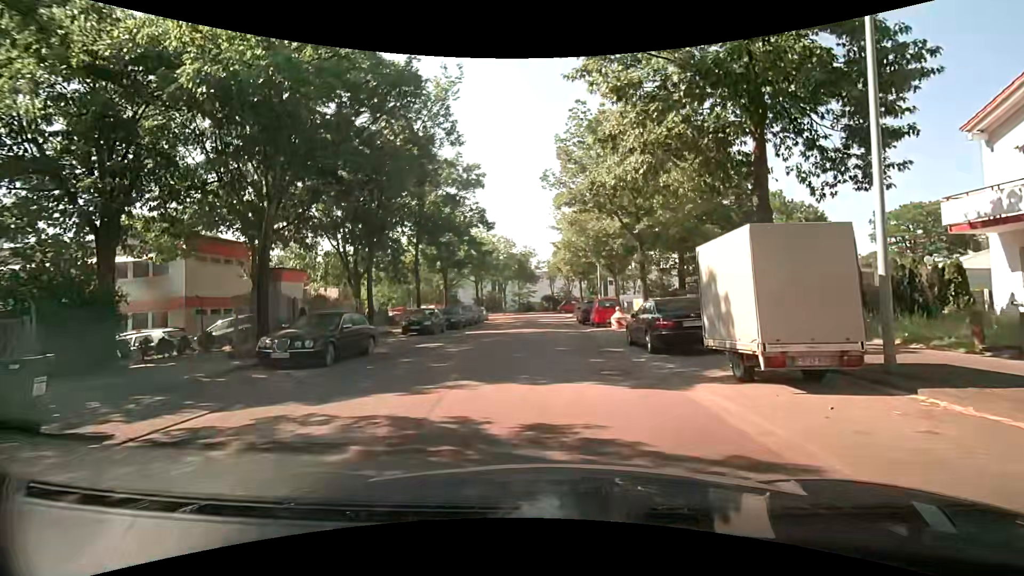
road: residential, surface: asphalt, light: Day
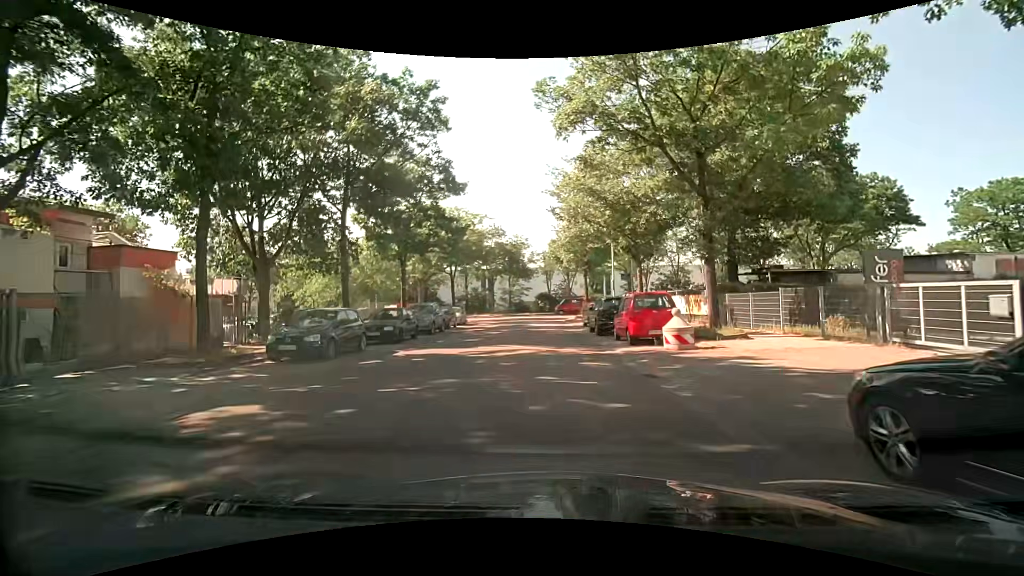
(+0.4, +12.4) m; +3°
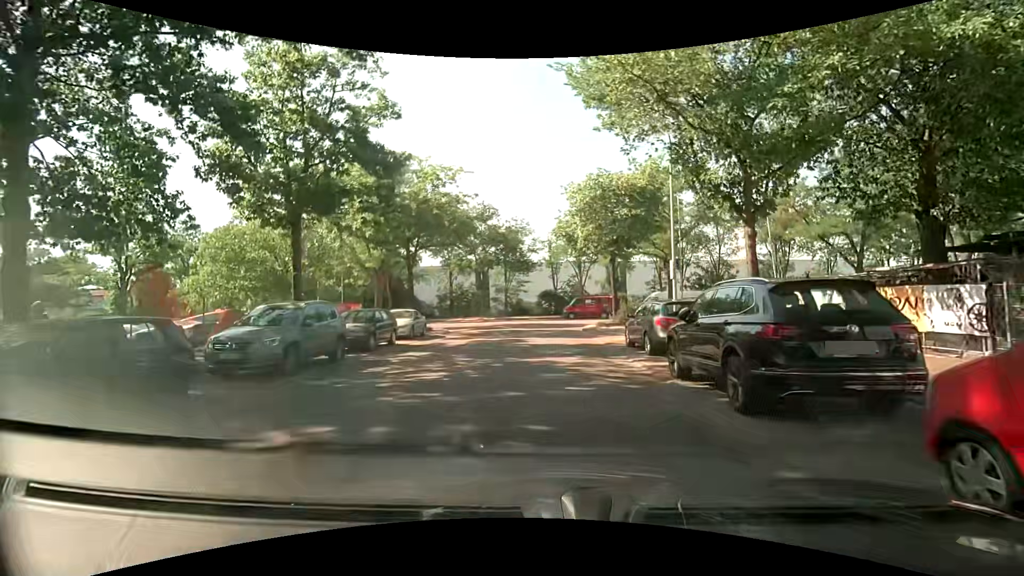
(-0.4, +15.0) m; -2°
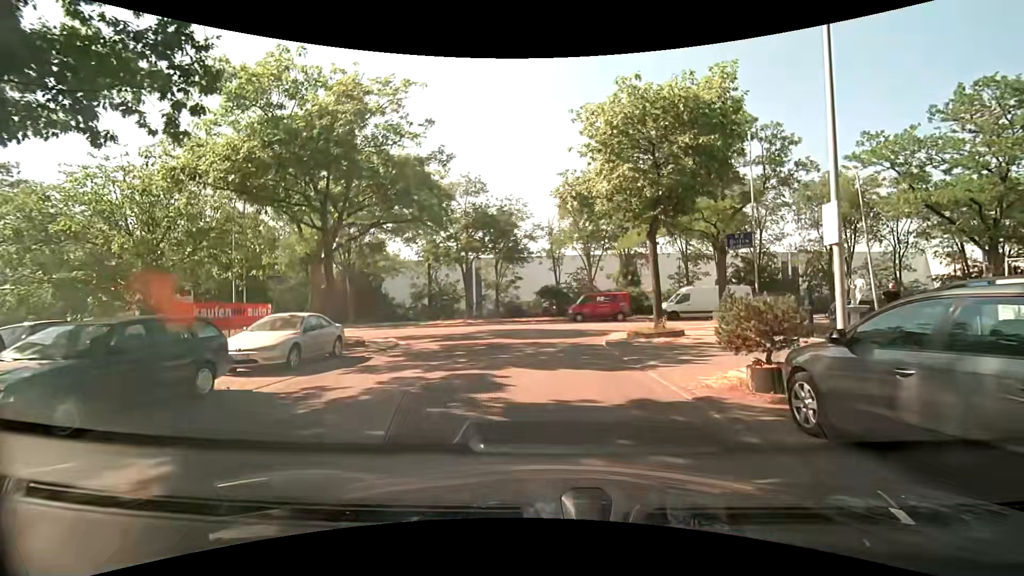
(+0.1, +10.8) m; +1°
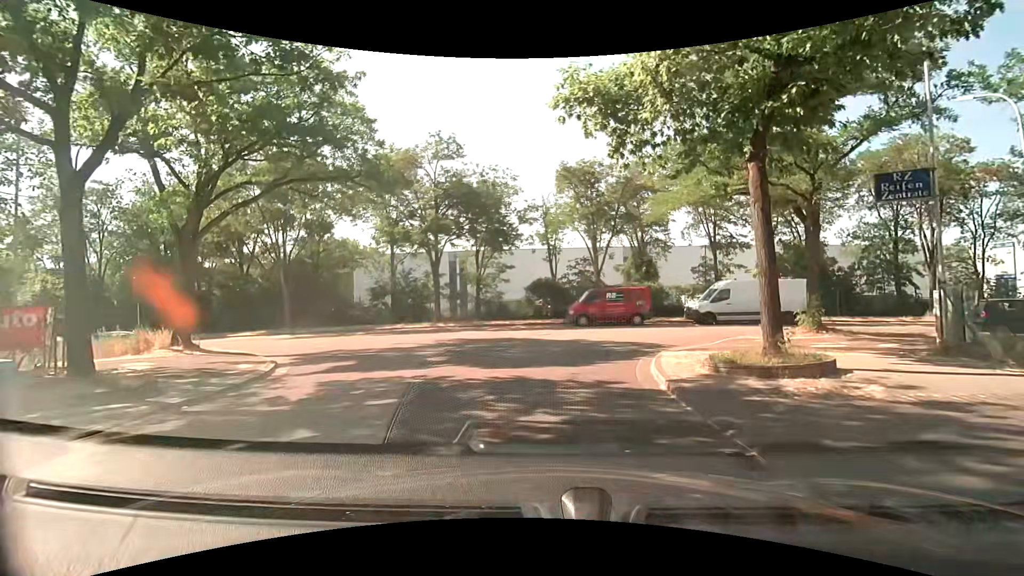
(-0.1, +9.5) m; 0°
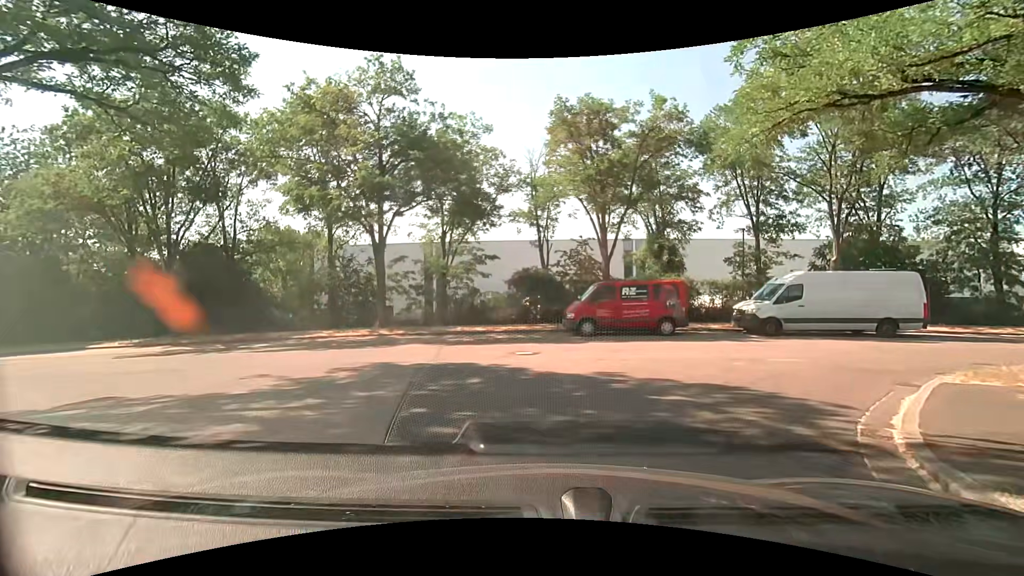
(0.0, +9.1) m; 0°
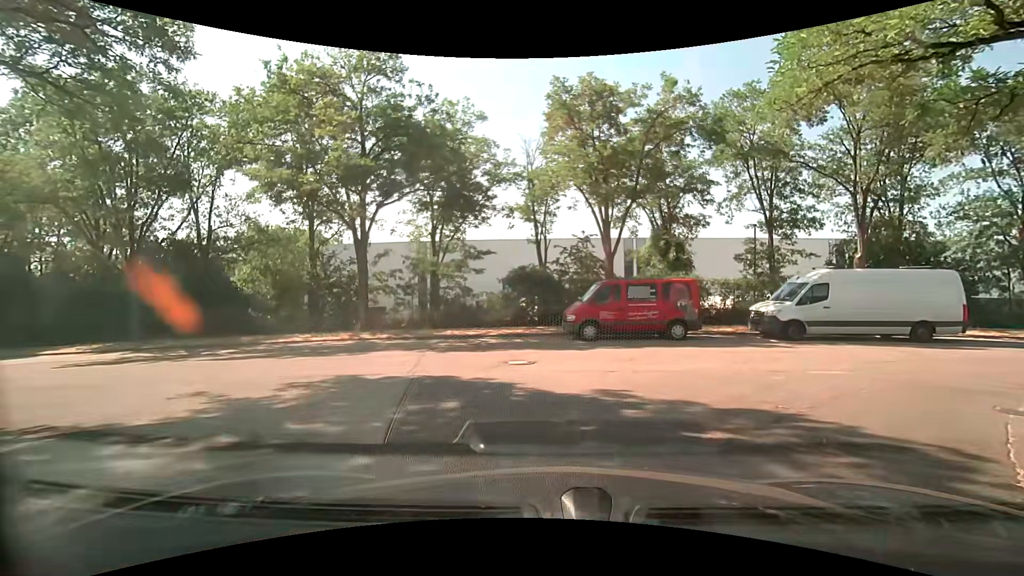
(0.0, +1.9) m; +2°
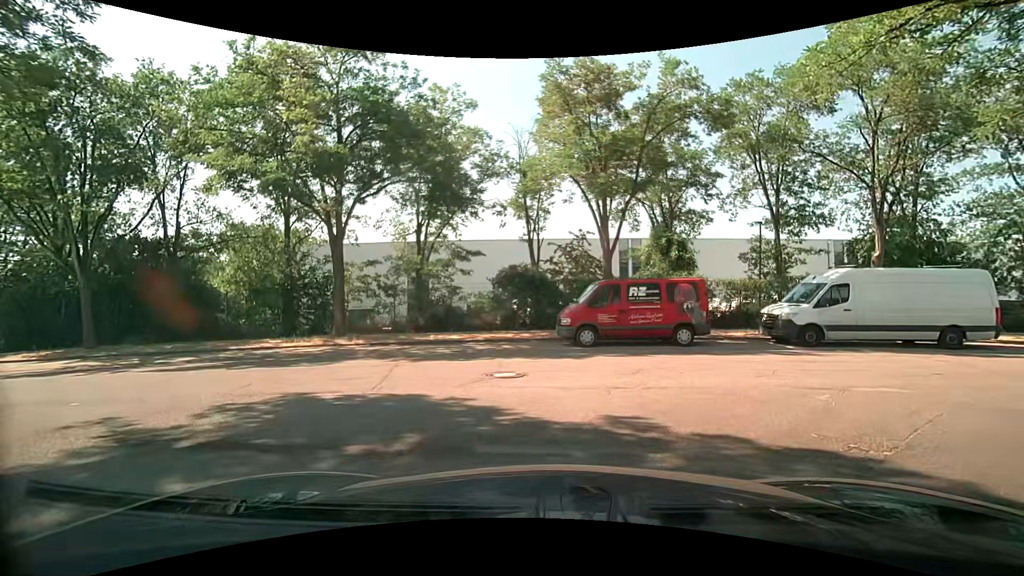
(0.0, +1.7) m; 0°
